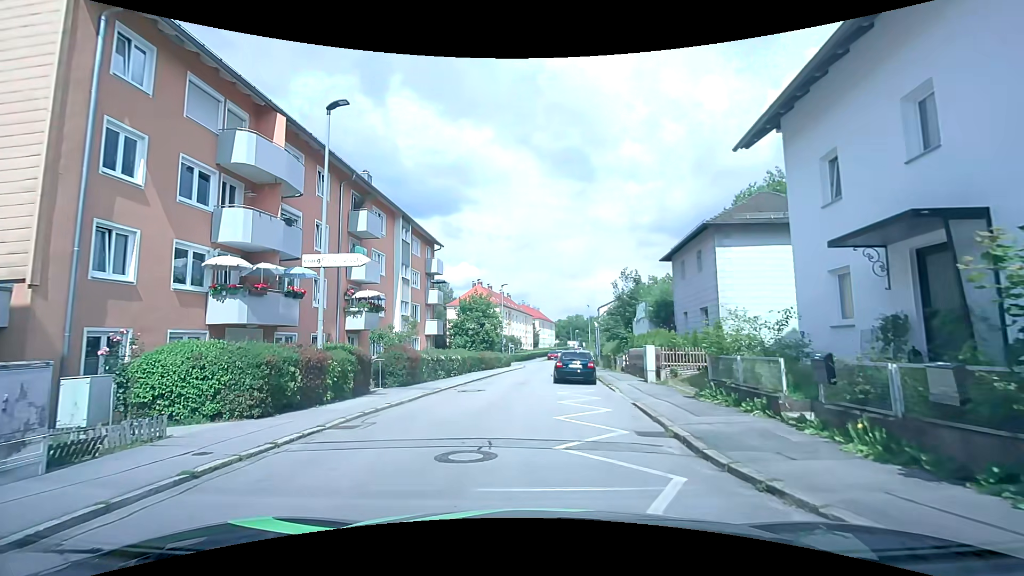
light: Day
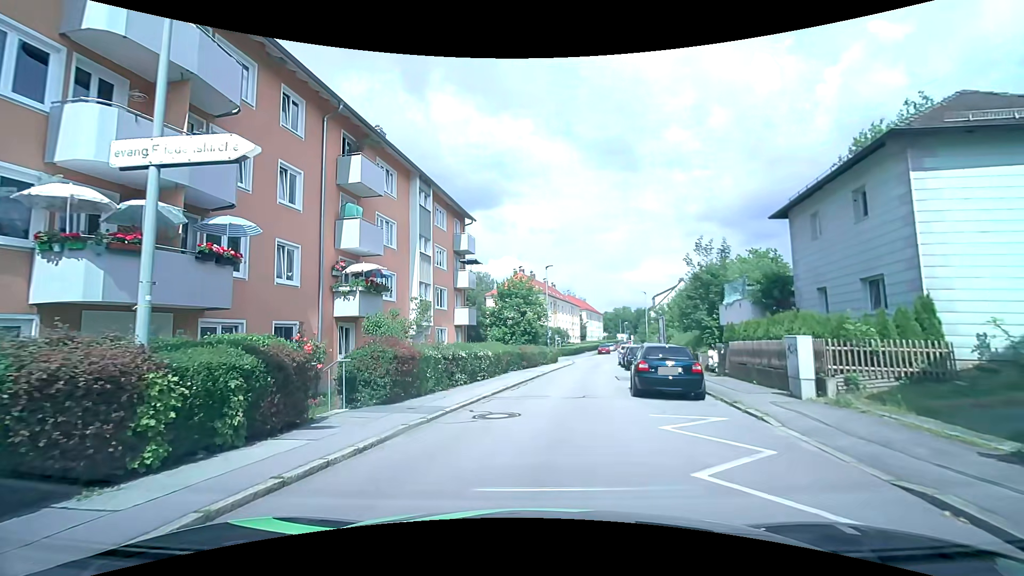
(-0.4, +7.8) m; -6°
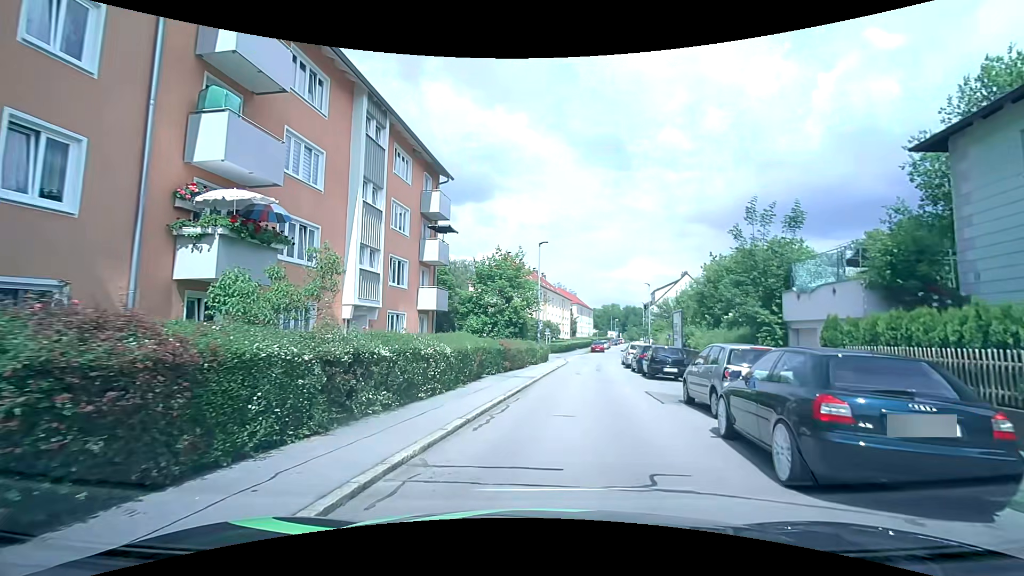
(0.0, +8.2) m; +2°
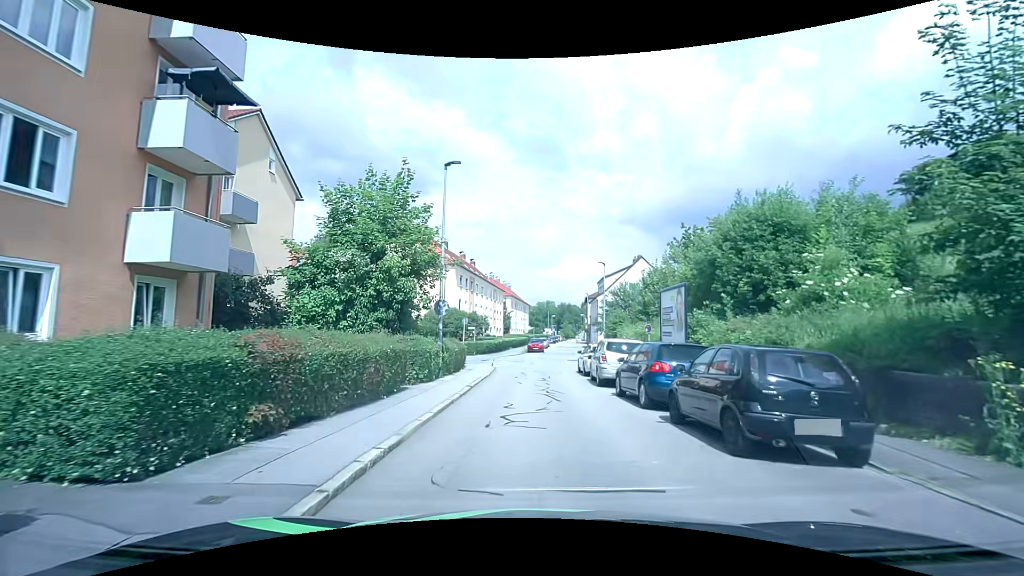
(+1.2, +14.9) m; +8°
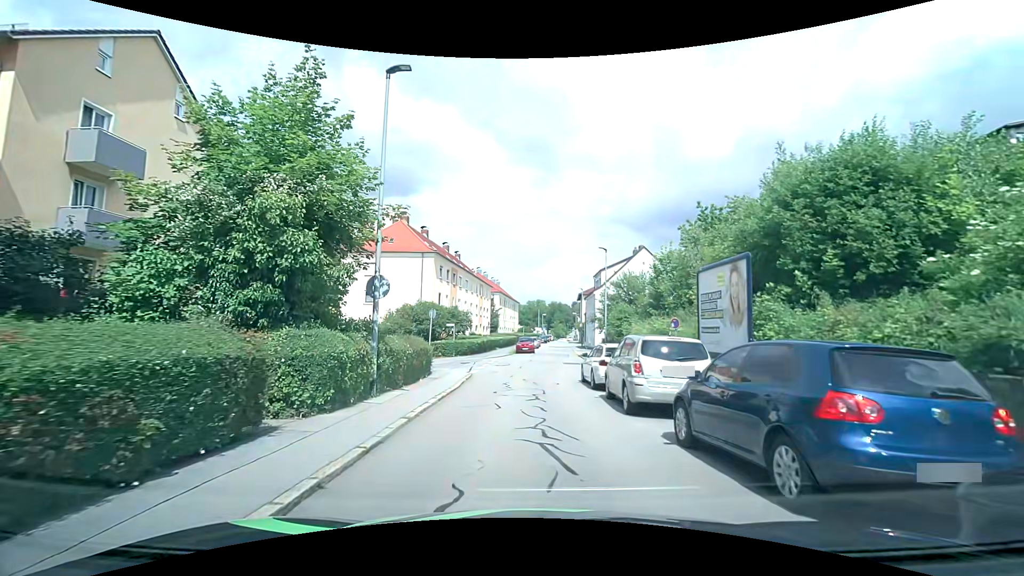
(0.0, +6.6) m; +1°
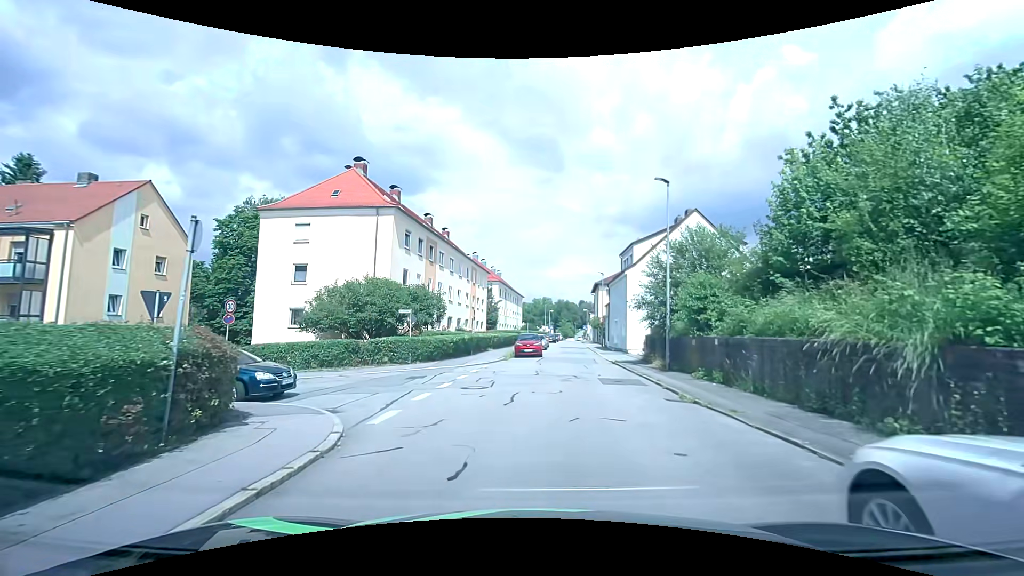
(0.0, +15.5) m; -1°
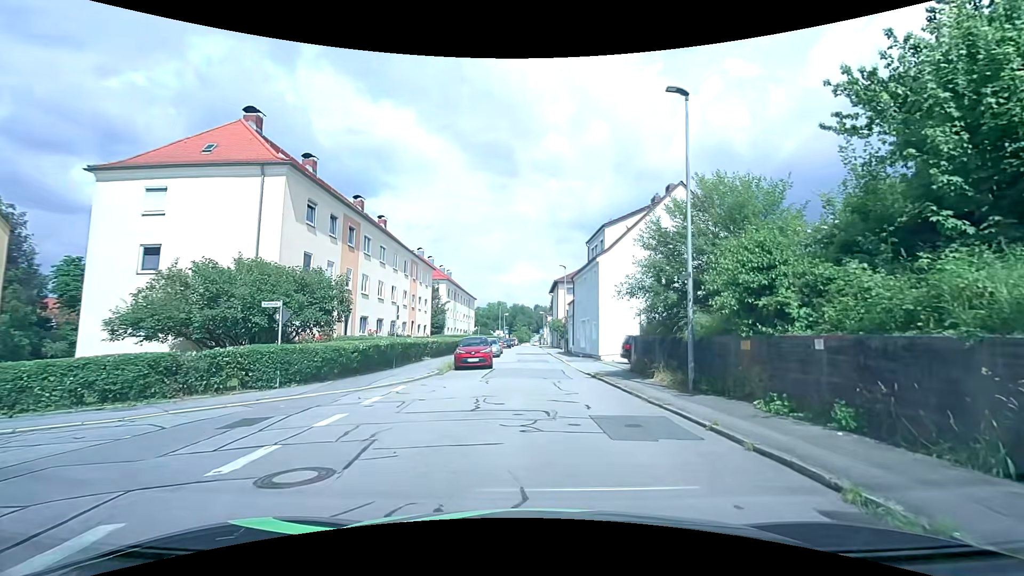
(+0.3, +8.3) m; +5°
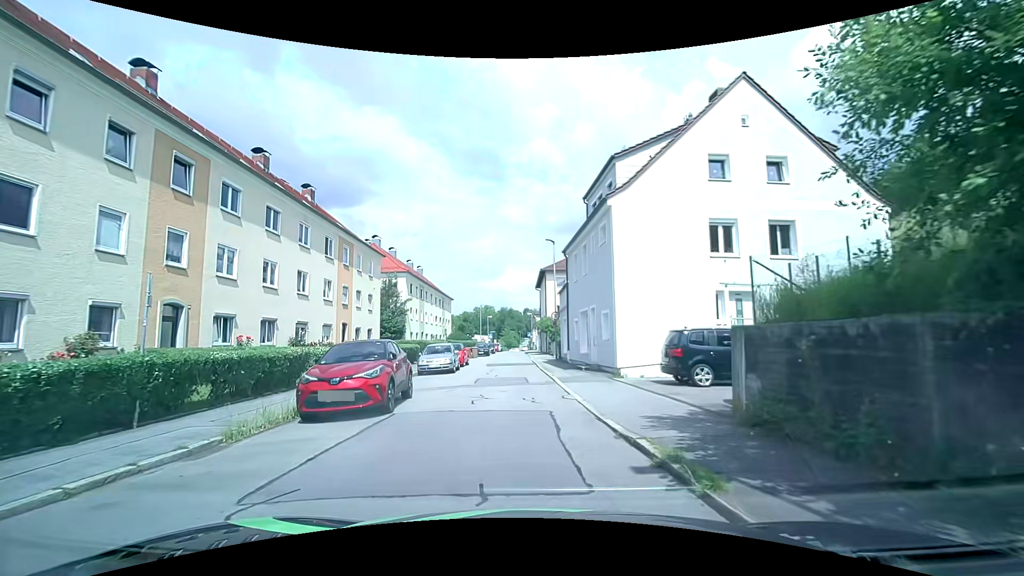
(+1.0, +13.4) m; +3°
(0, +10) (-1, +20) (-2, +30) (-2, +40) (-2, +50) (-3, +60) (-3, +70) (-3, +80) (-4, +90) (-4, +100) m
